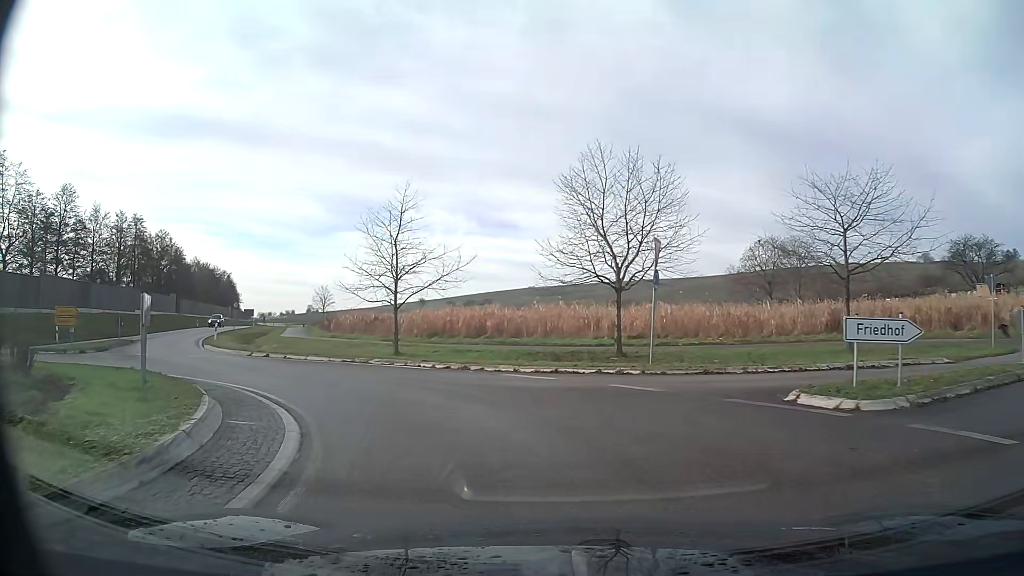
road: primary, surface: asphalt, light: Day
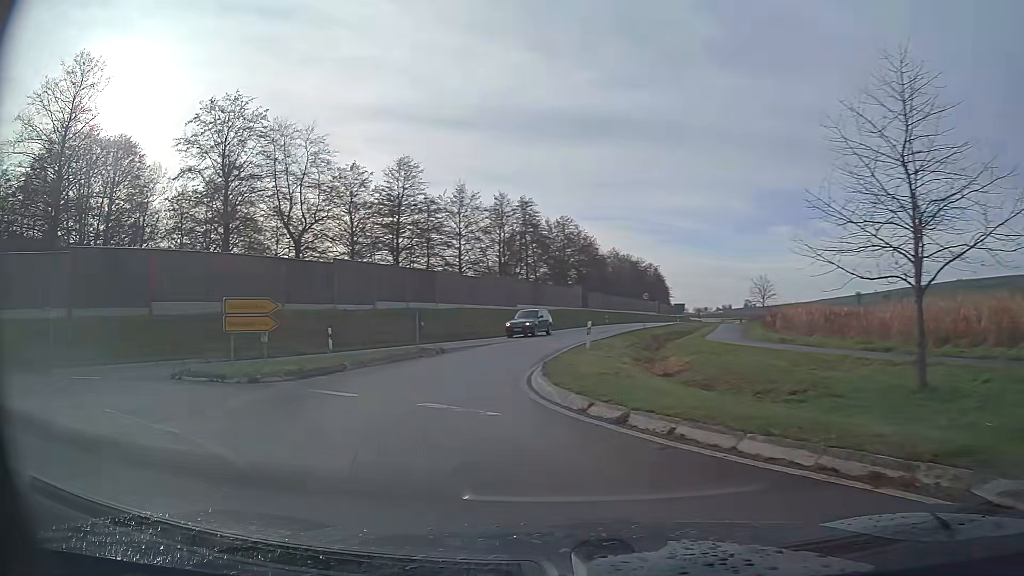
(-4.6, +14.3) m; -37°
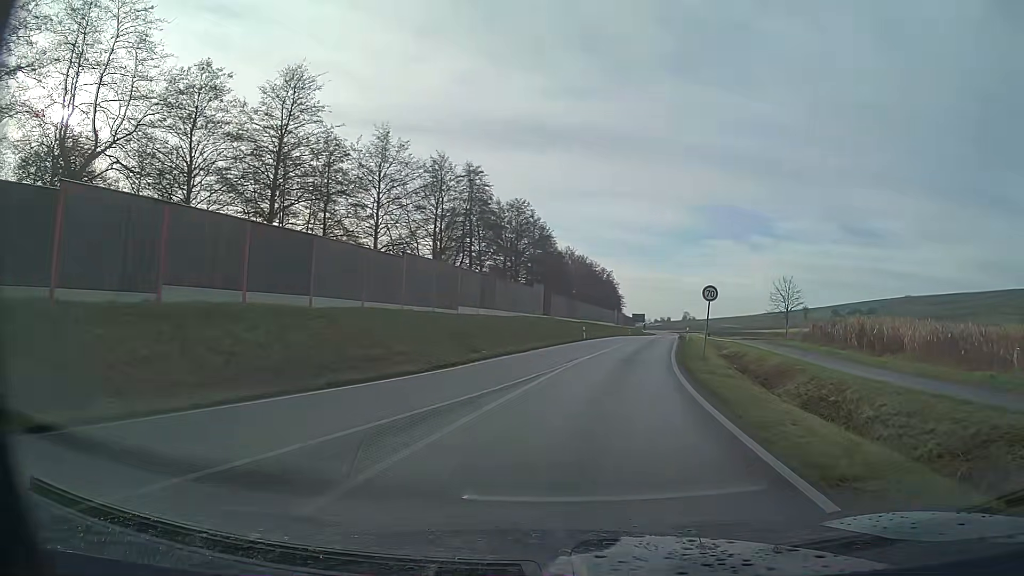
(+0.5, +23.2) m; +12°
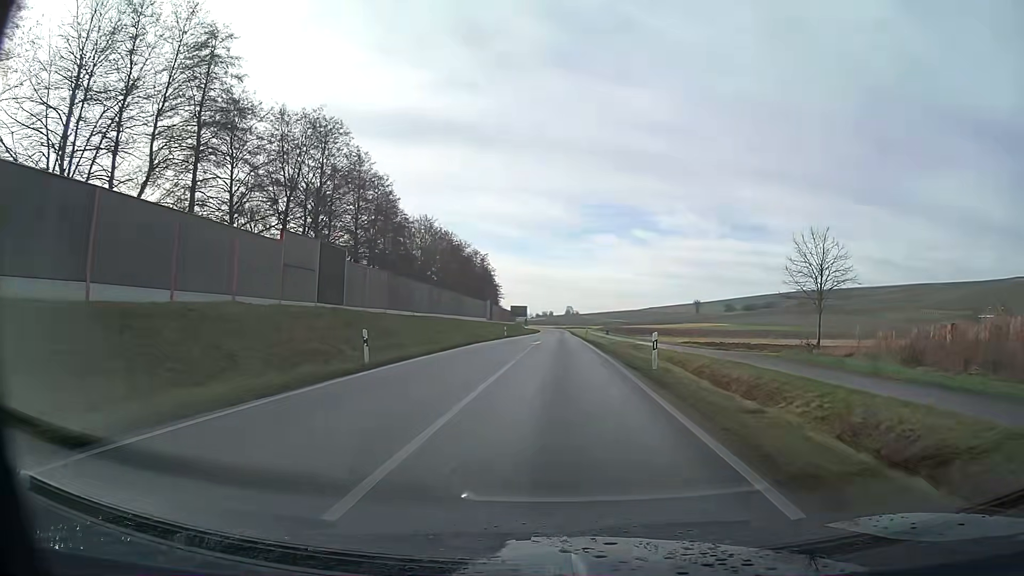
(+3.6, +33.6) m; +9°
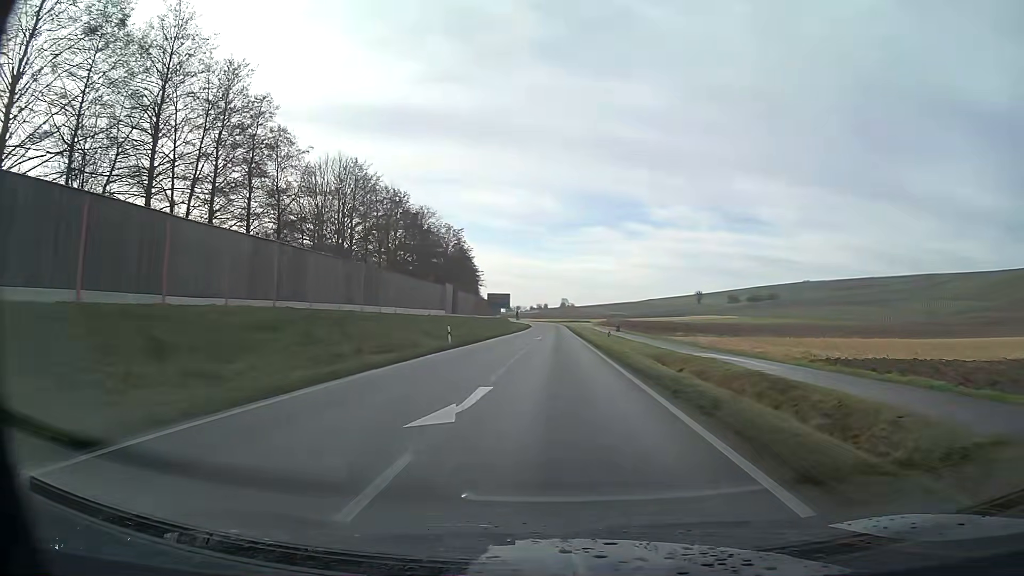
(+0.2, +32.7) m; 0°
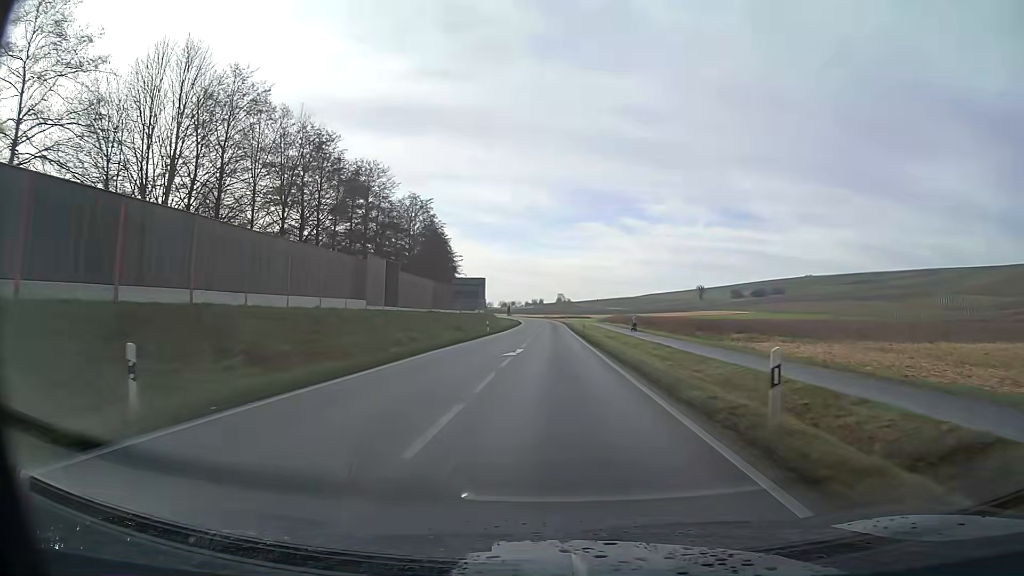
(+0.1, +26.5) m; 0°
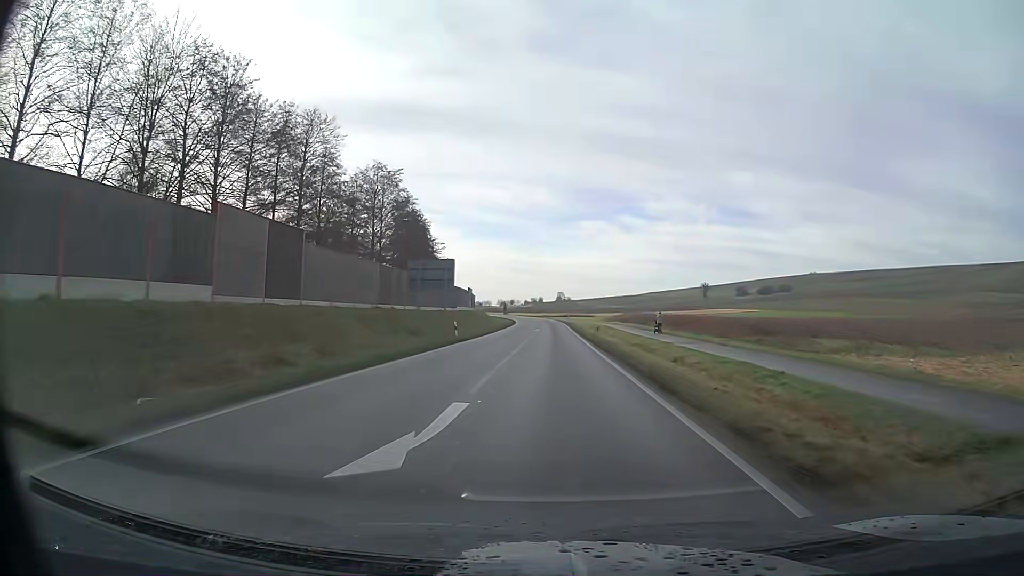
(0.0, +18.6) m; 0°
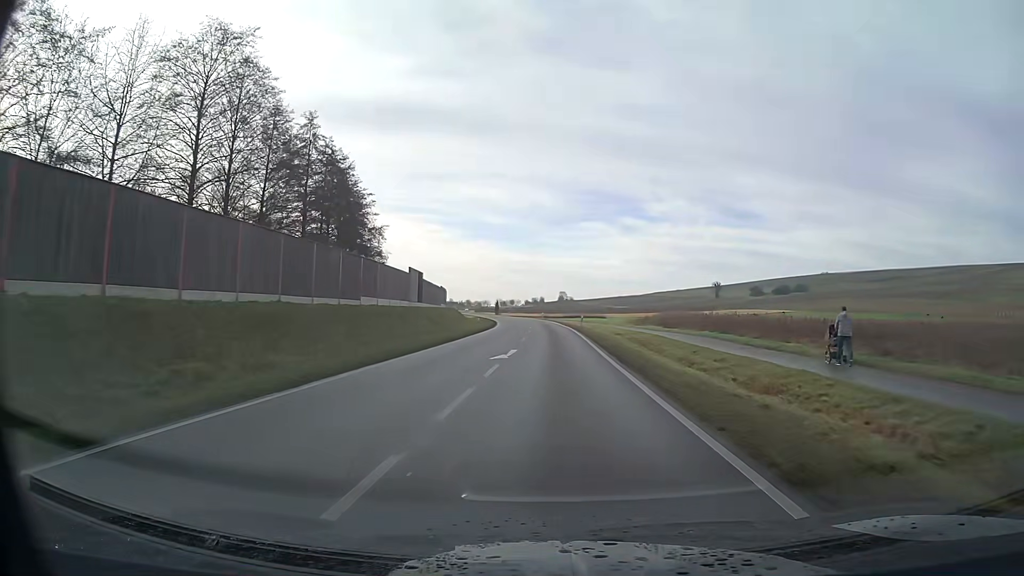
(-0.1, +39.5) m; 0°
(0, +10) (0, +20) (0, +30) (0, +40) (0, +50) (-1, +60) (-1, +70) (-2, +80) (-3, +90) (-4, +100) m
